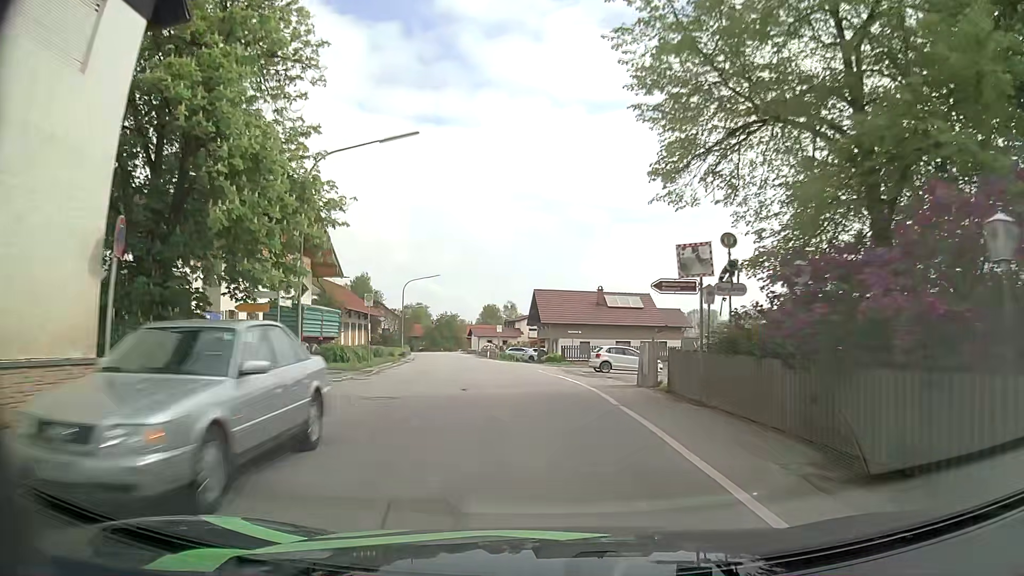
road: secondary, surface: asphalt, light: Day
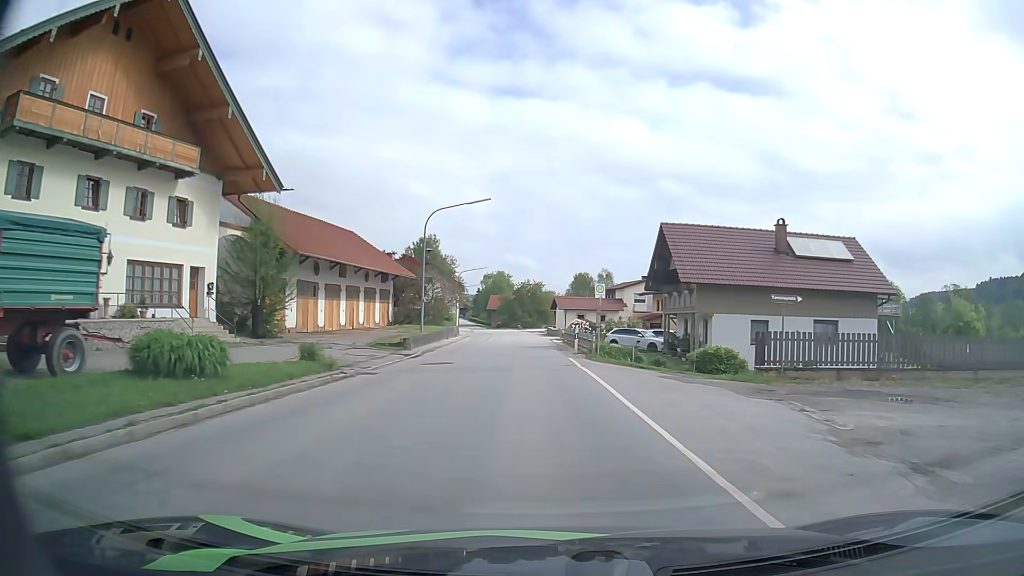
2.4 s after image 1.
(-2.2, +30.1) m; -8°
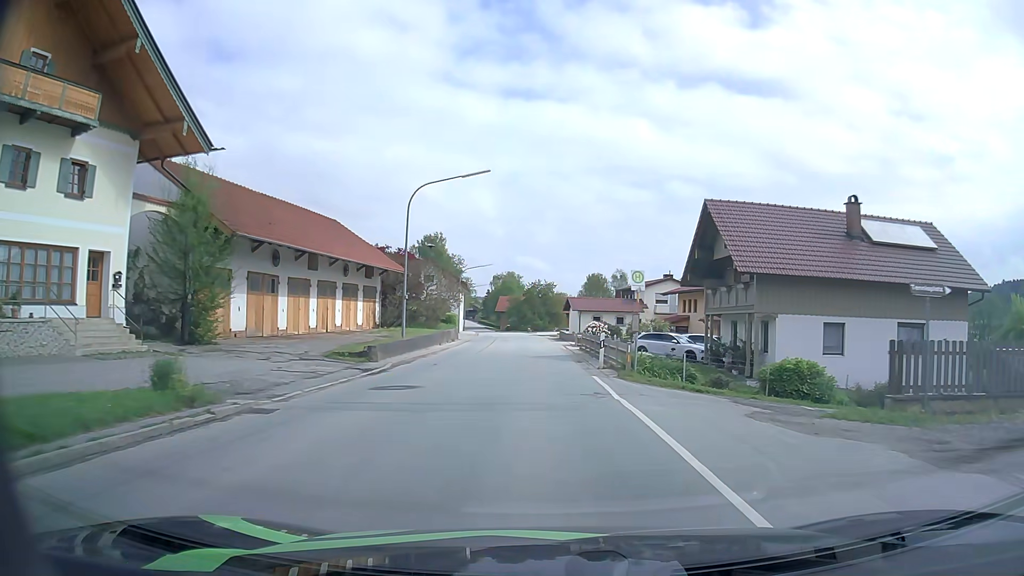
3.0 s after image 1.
(-0.1, +7.8) m; -1°
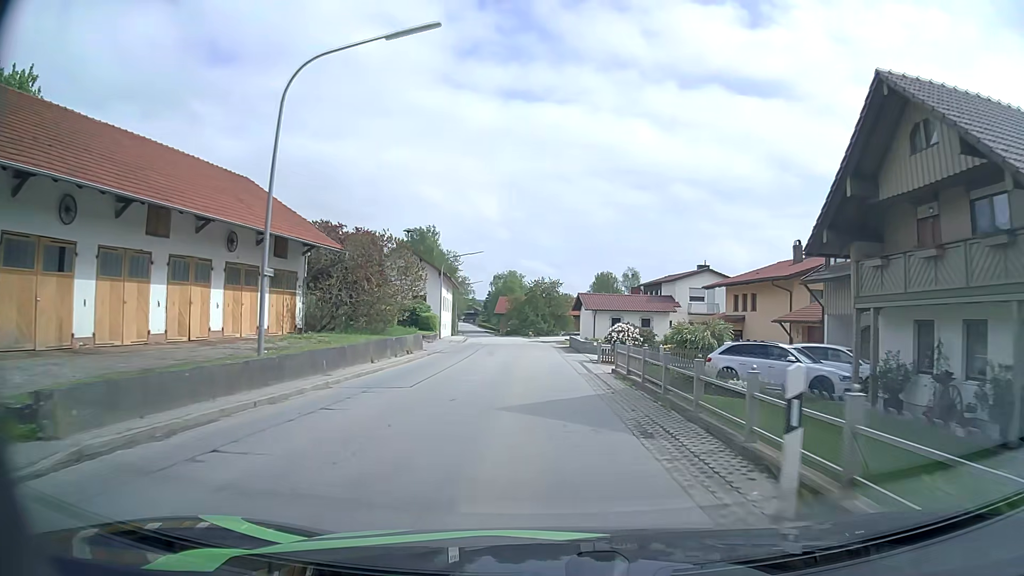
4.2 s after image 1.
(0.0, +15.9) m; 0°
(0, +10) (0, +20) (0, +30) (-1, +40) (-1, +50) (-2, +60) (-3, +70) (-4, +80) (-6, +90) (-7, +100) m
